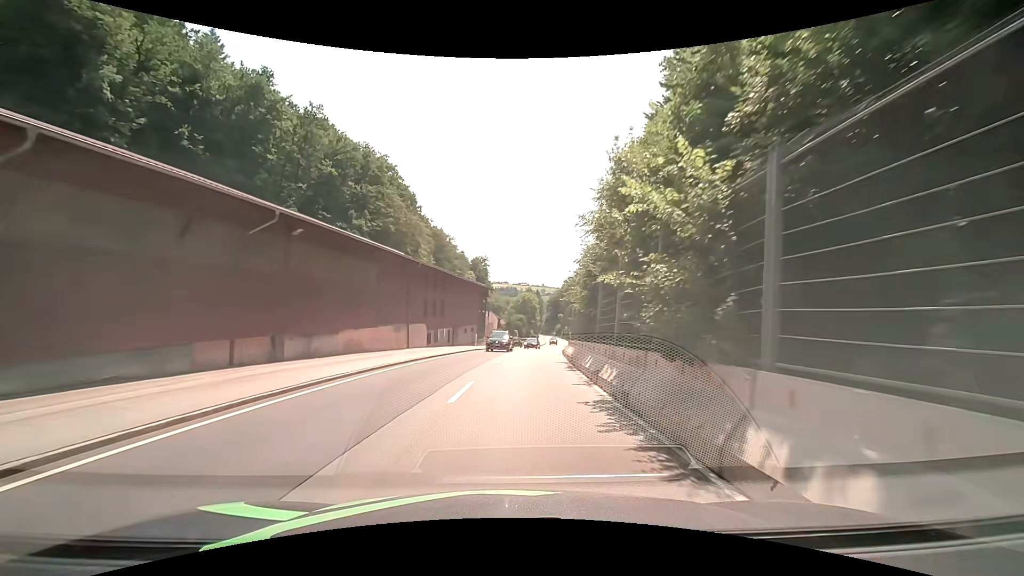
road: secondary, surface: asphalt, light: Day
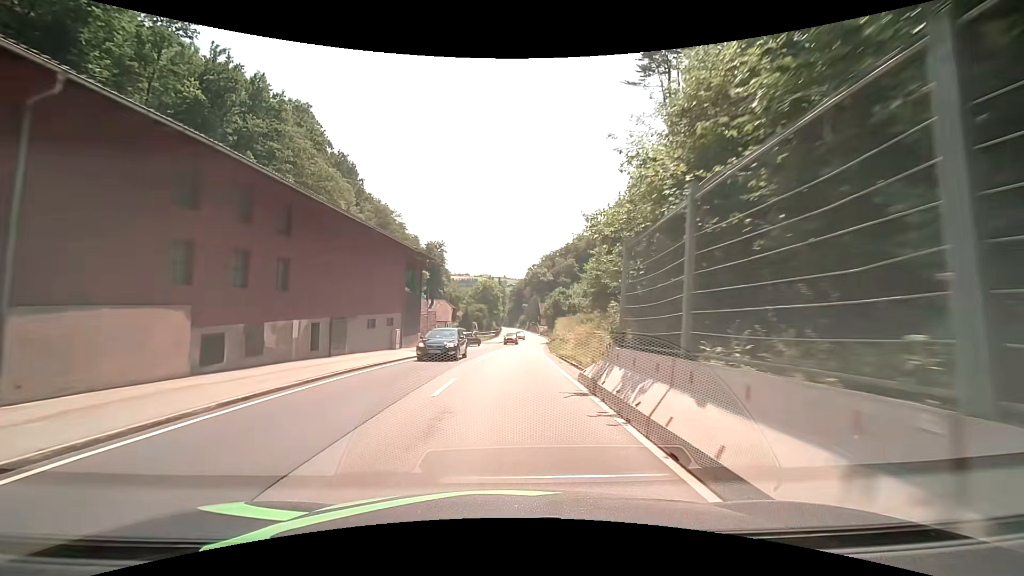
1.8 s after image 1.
(+1.3, +22.7) m; +5°
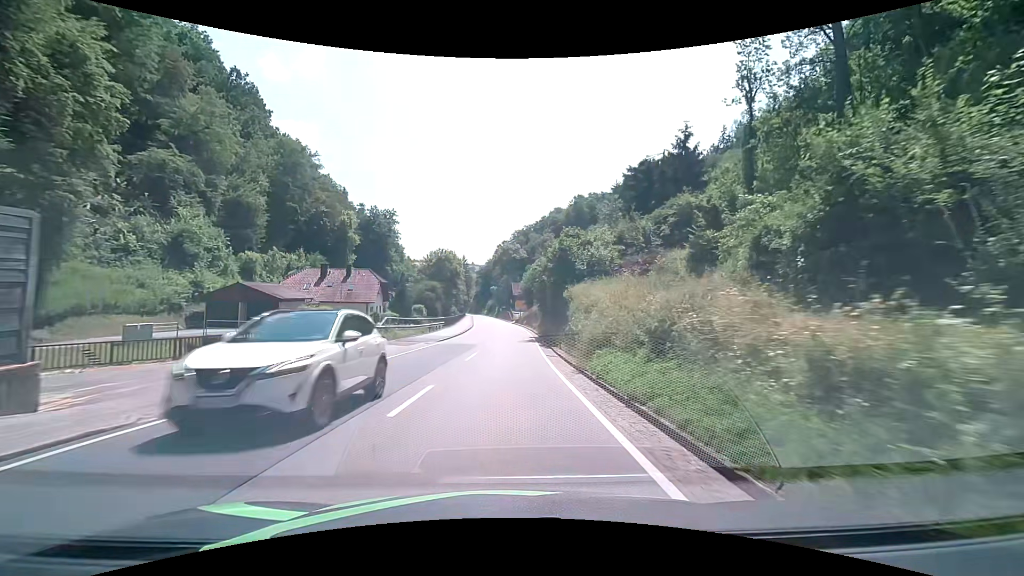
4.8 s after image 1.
(+1.3, +38.1) m; +4°
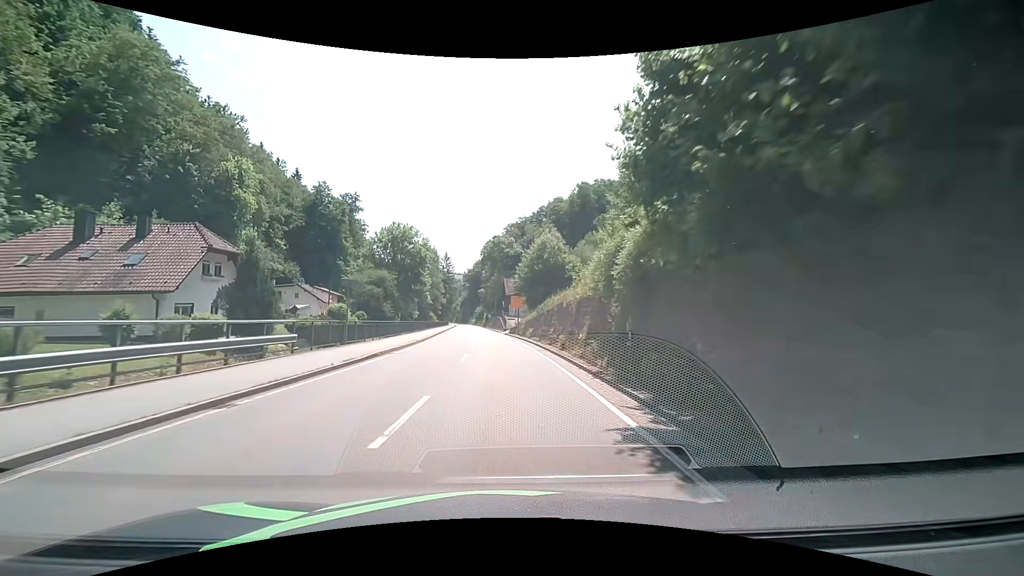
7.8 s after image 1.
(+0.7, +37.6) m; +1°
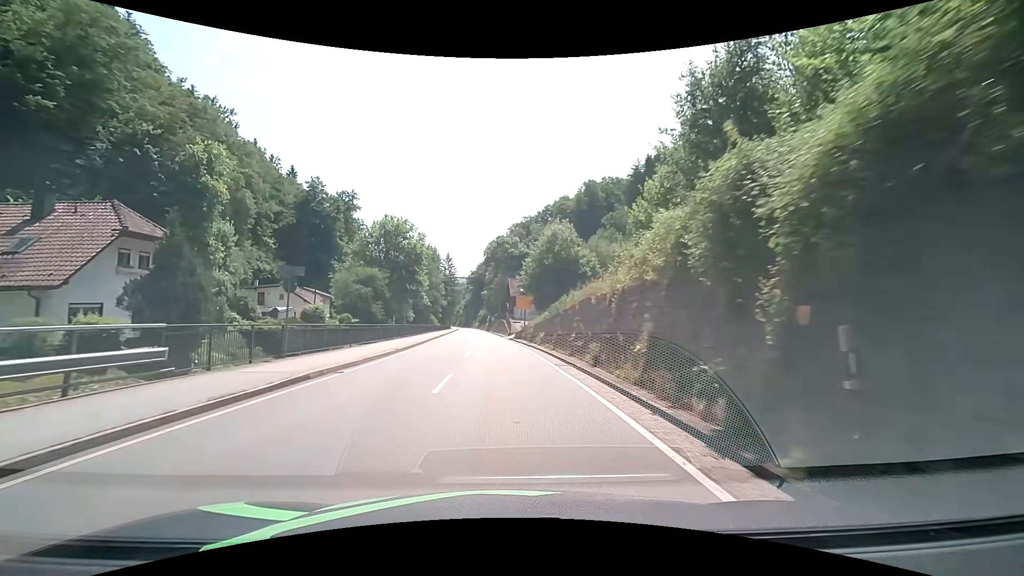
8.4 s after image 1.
(0.0, +7.4) m; 0°
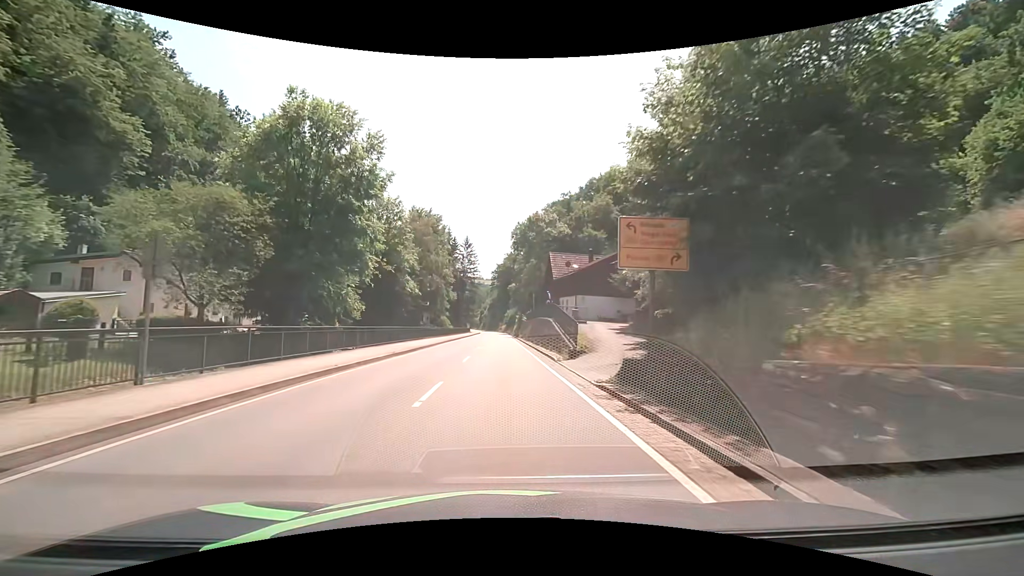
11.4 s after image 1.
(-1.5, +37.1) m; -4°
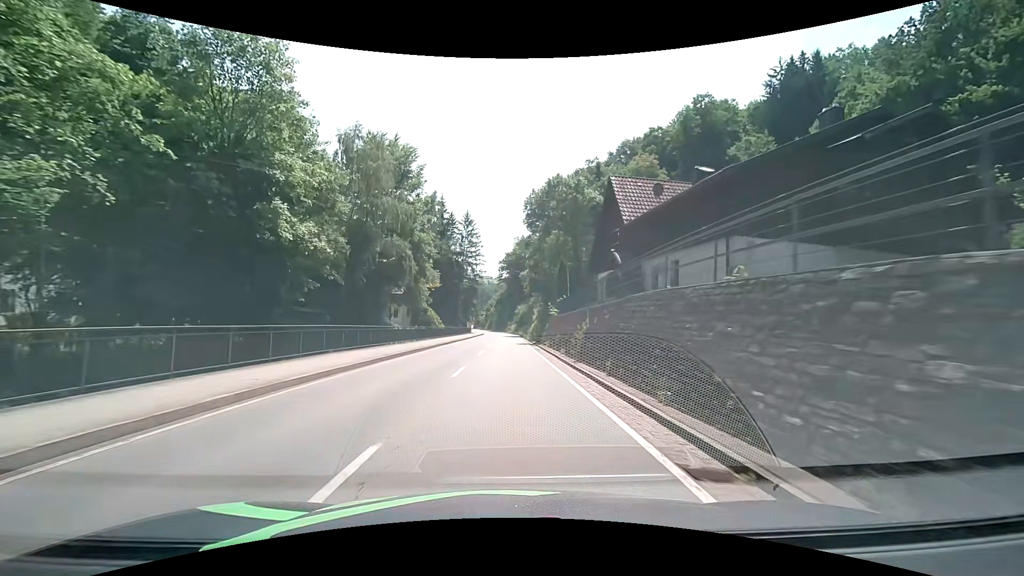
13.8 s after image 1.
(-0.5, +29.8) m; -1°
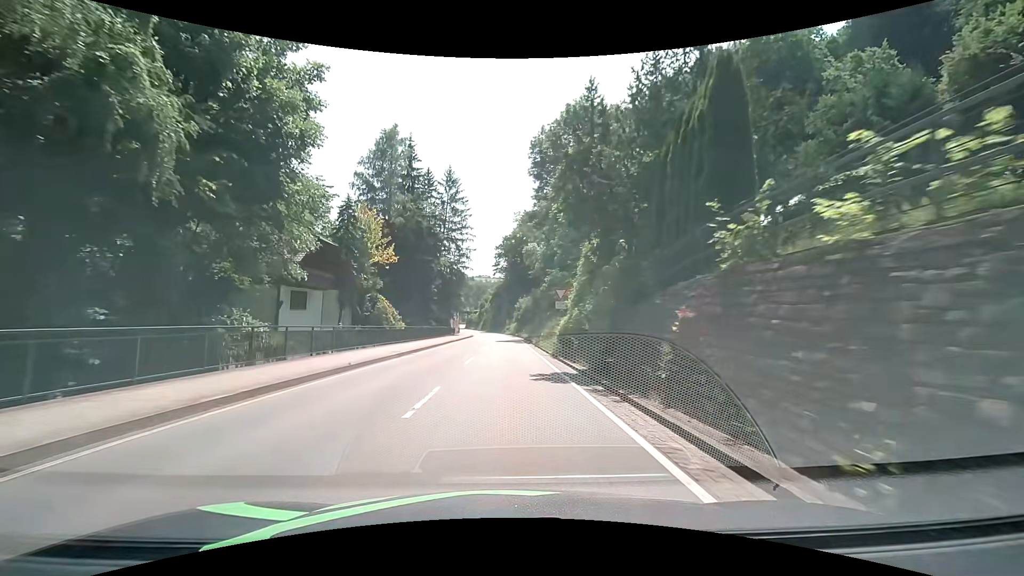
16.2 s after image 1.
(+0.1, +29.8) m; +1°
(0, +10) (0, +20) (0, +30) (0, +40) (0, +50) (0, +60) (0, +70) (-1, +80) (-1, +90) (-2, +100) m
